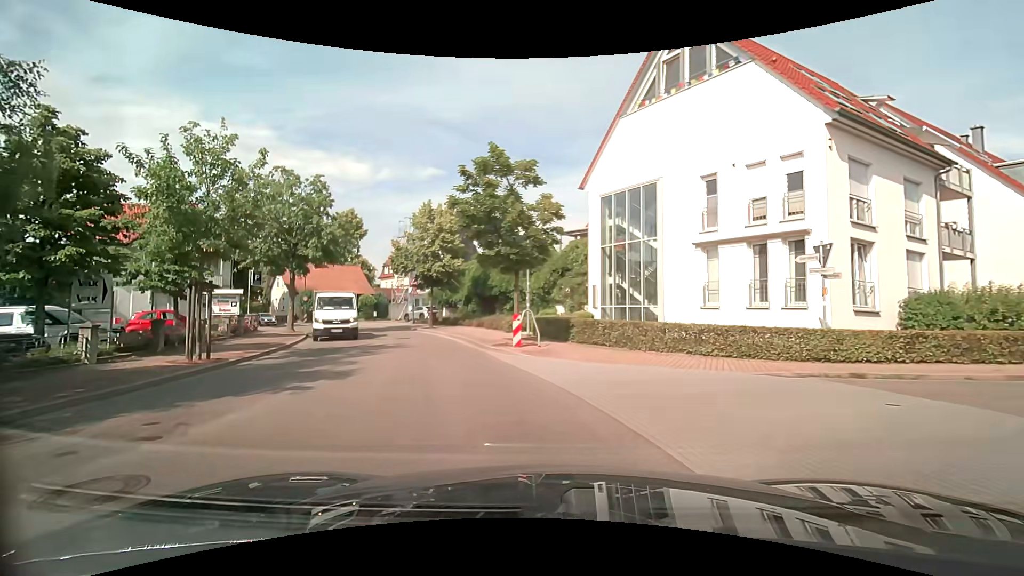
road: tertiary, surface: asphalt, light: Day
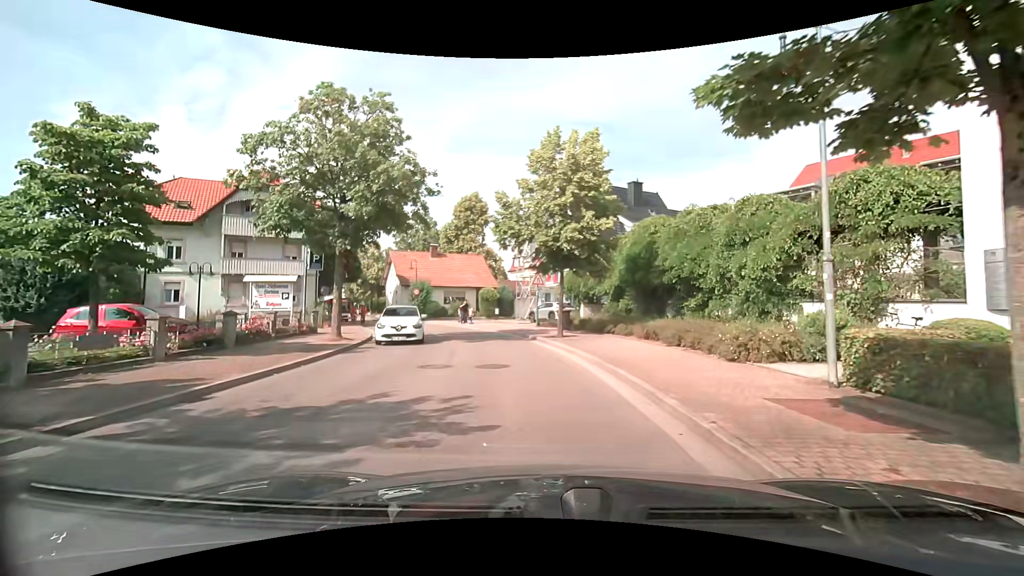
(-2.4, +13.3) m; -16°
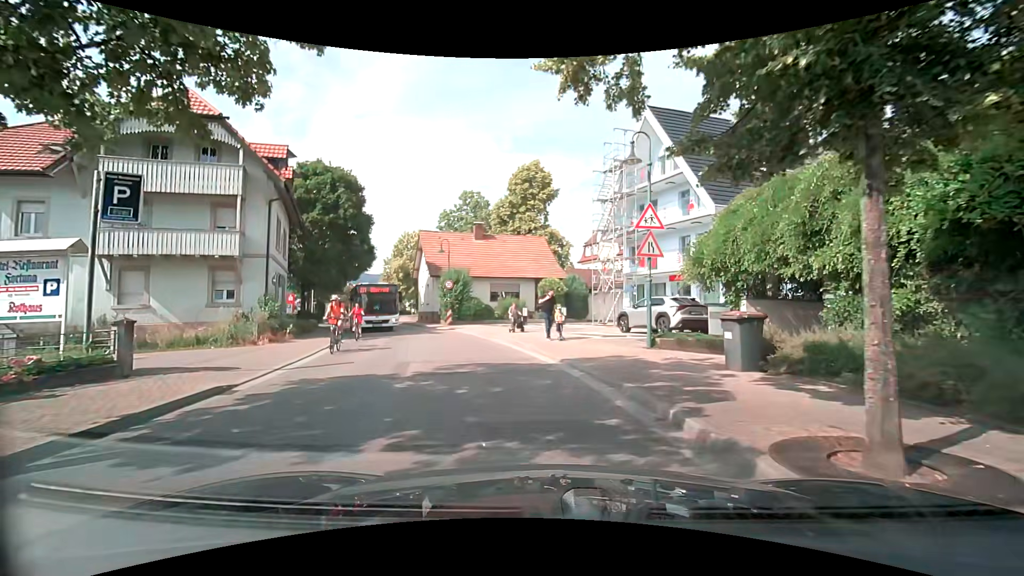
(-1.2, +15.4) m; -9°
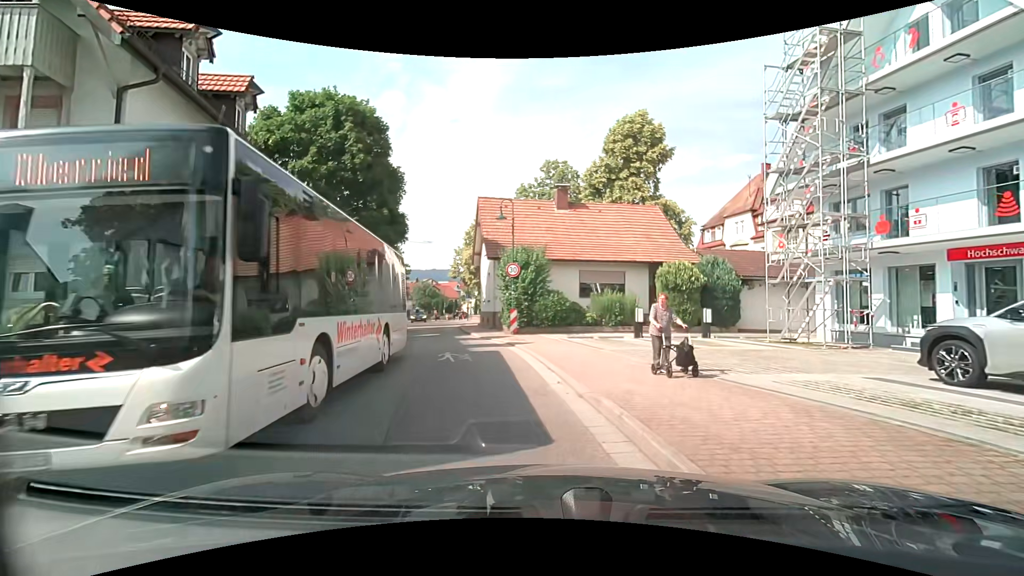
(-0.9, +13.0) m; -10°
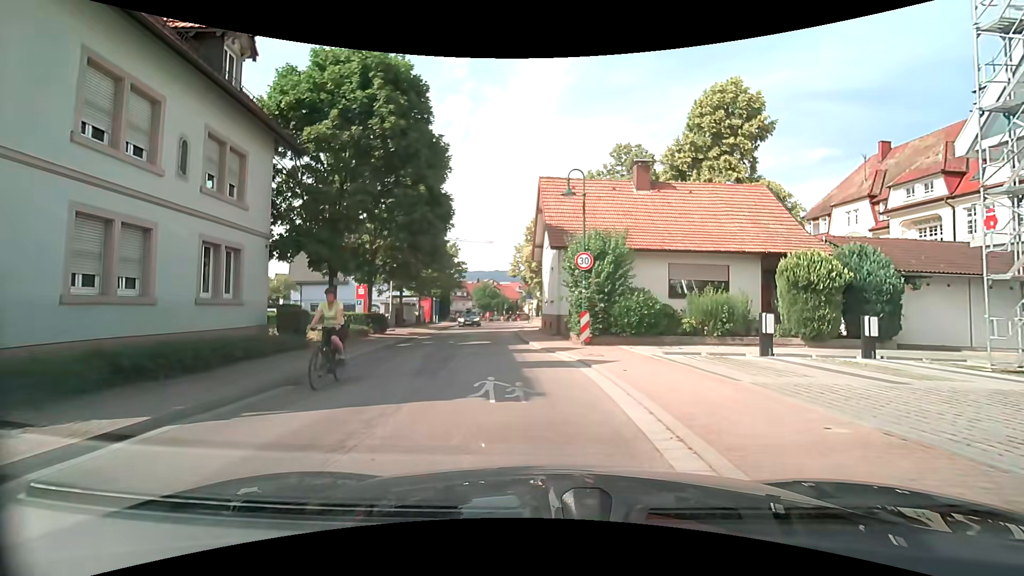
(-0.3, +4.9) m; -8°
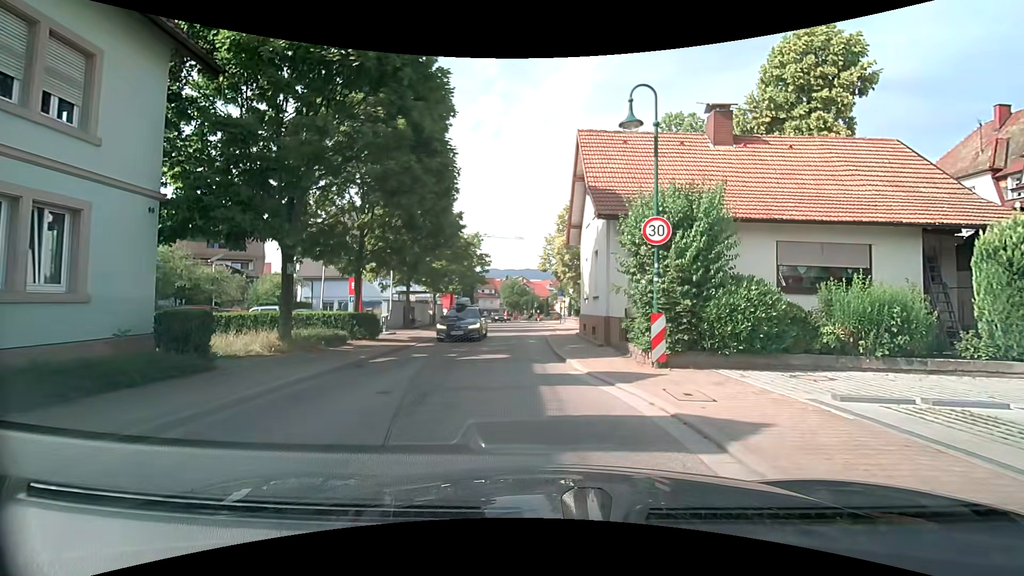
(-0.1, +6.4) m; -5°
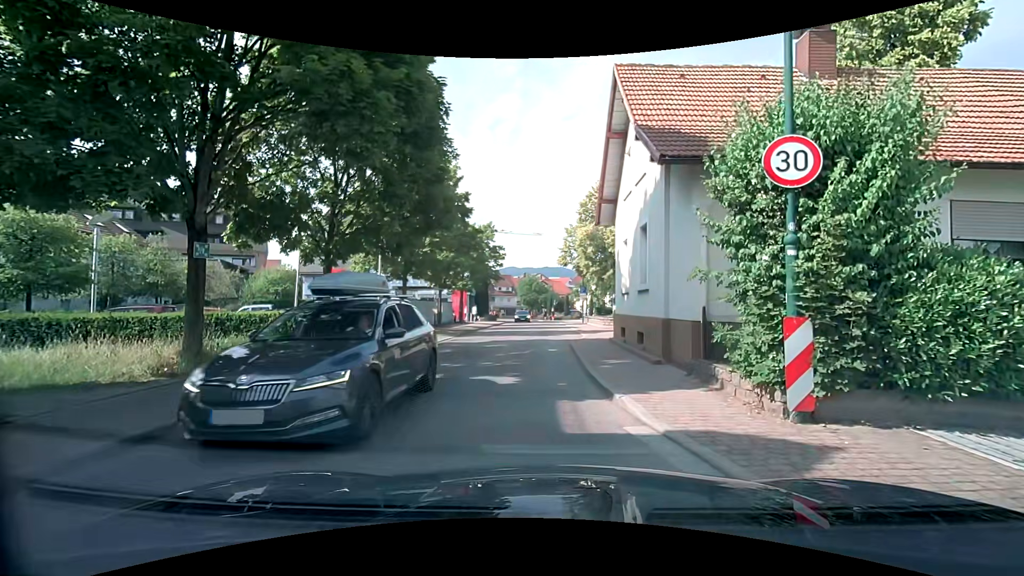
(+0.1, +4.8) m; 0°
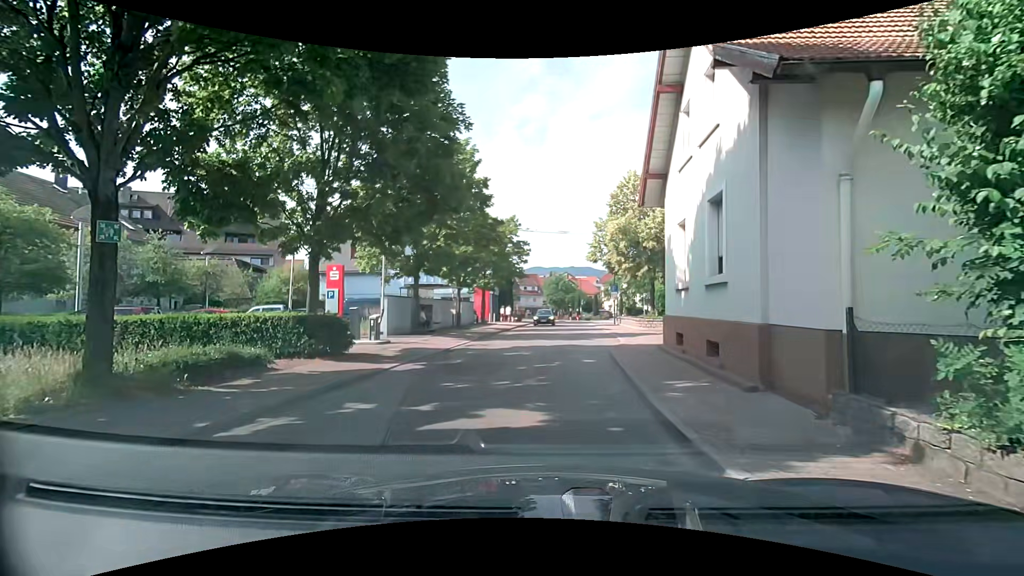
(0.0, +3.0) m; -2°
(0, +10) (0, +20) (+1, +30) (+1, +40) (+2, +50) (+2, +60) (+1, +70) (-1, +80) (-4, +89) (-6, +99) m
